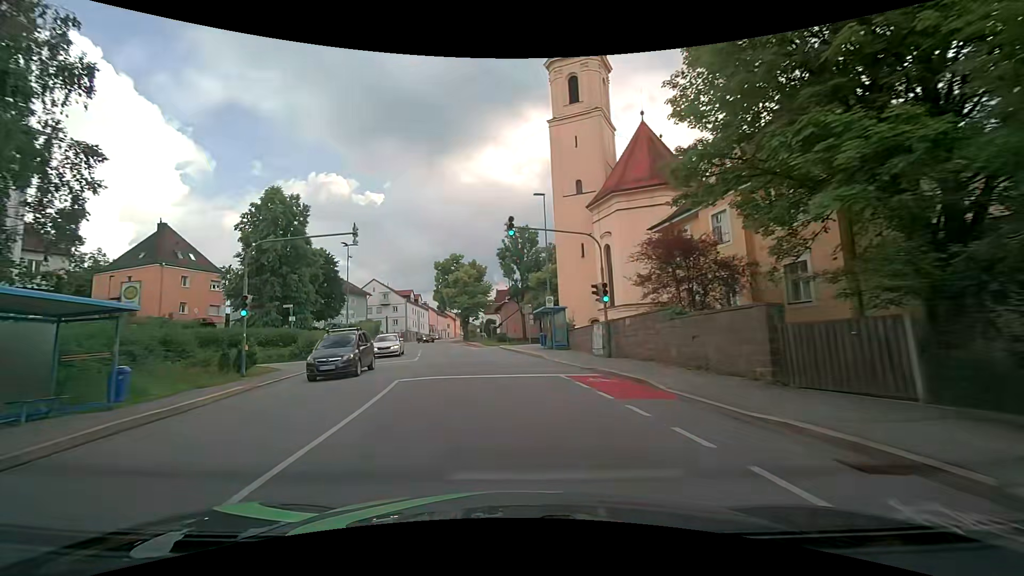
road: tertiary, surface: asphalt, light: Day
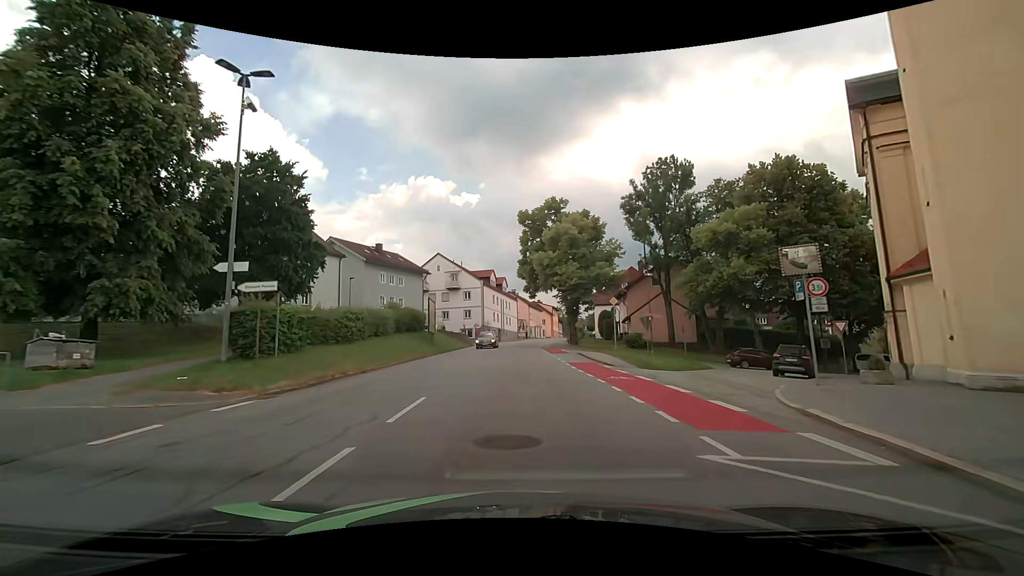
(-5.2, +35.8) m; -12°
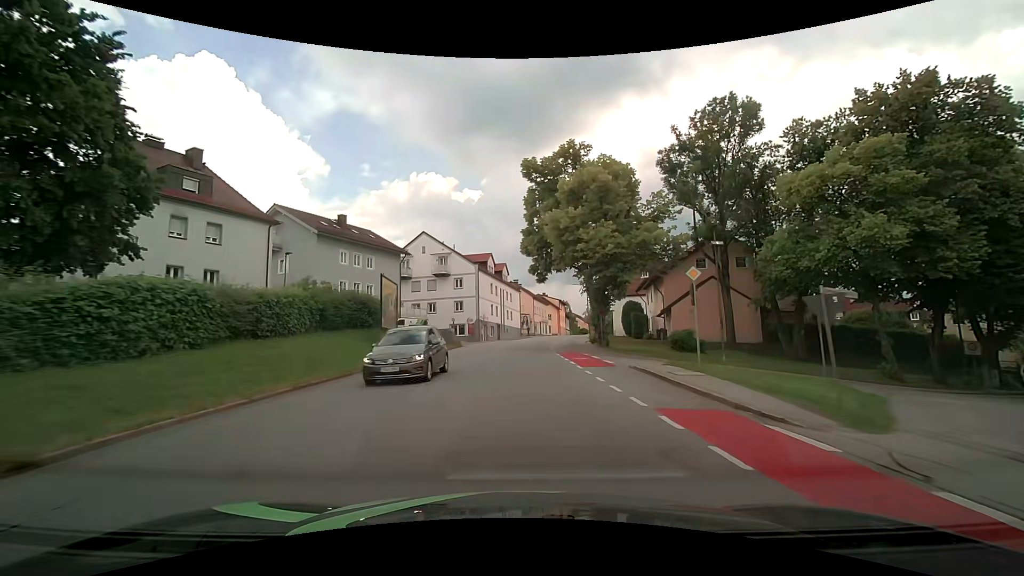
(0.0, +14.6) m; 0°
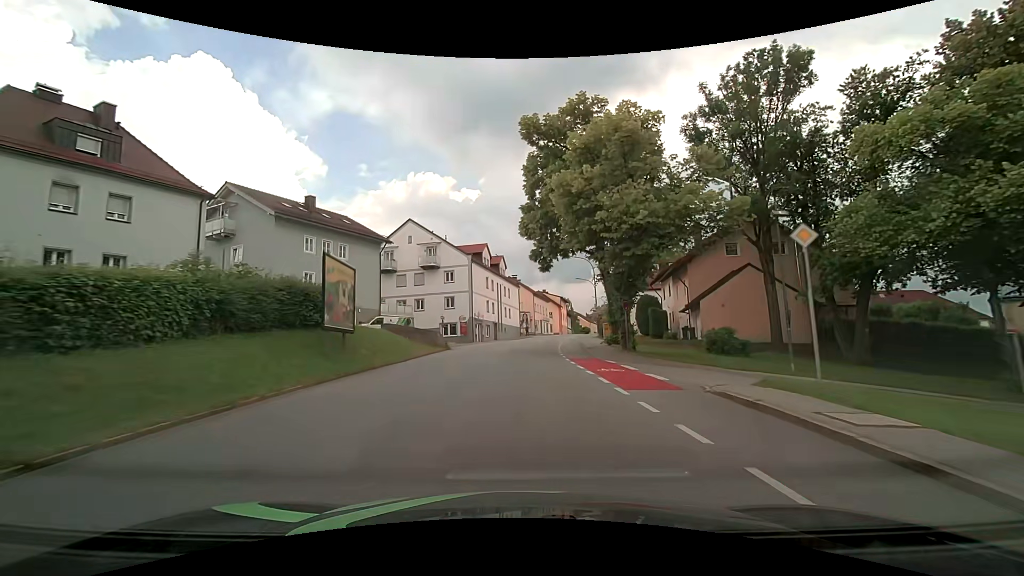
(0.0, +7.3) m; 0°
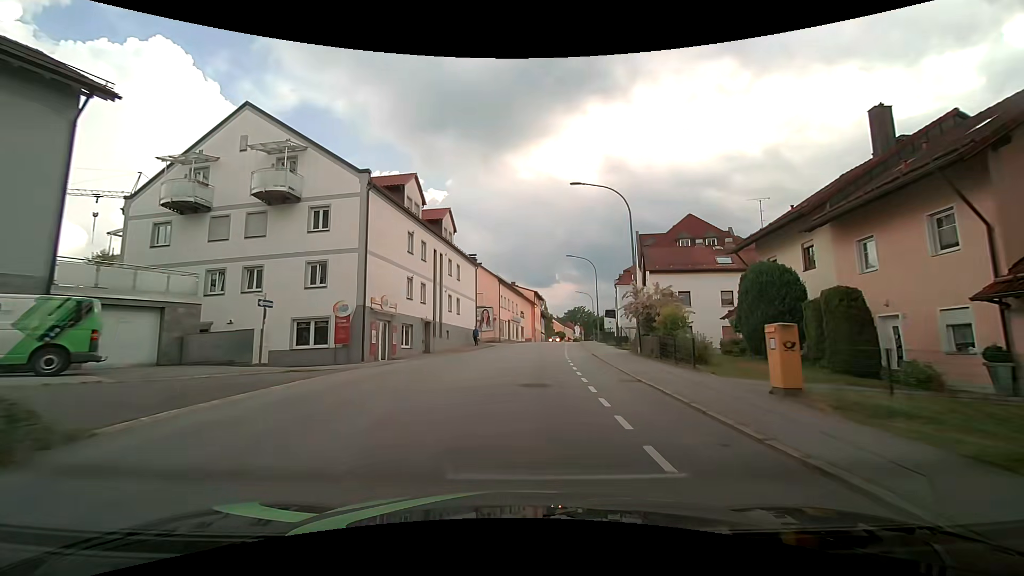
(+0.9, +29.1) m; +5°
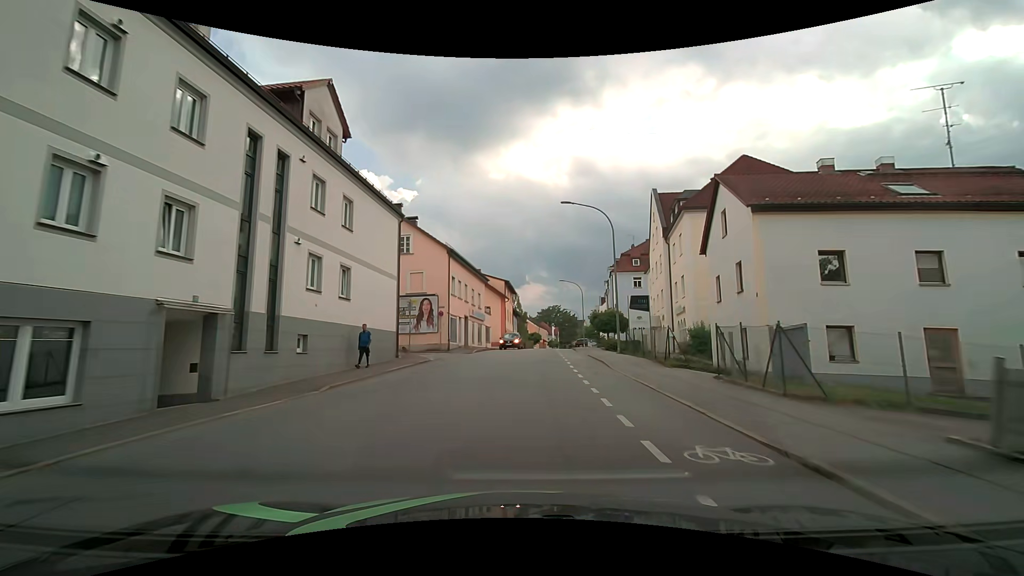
(+0.6, +21.8) m; +3°
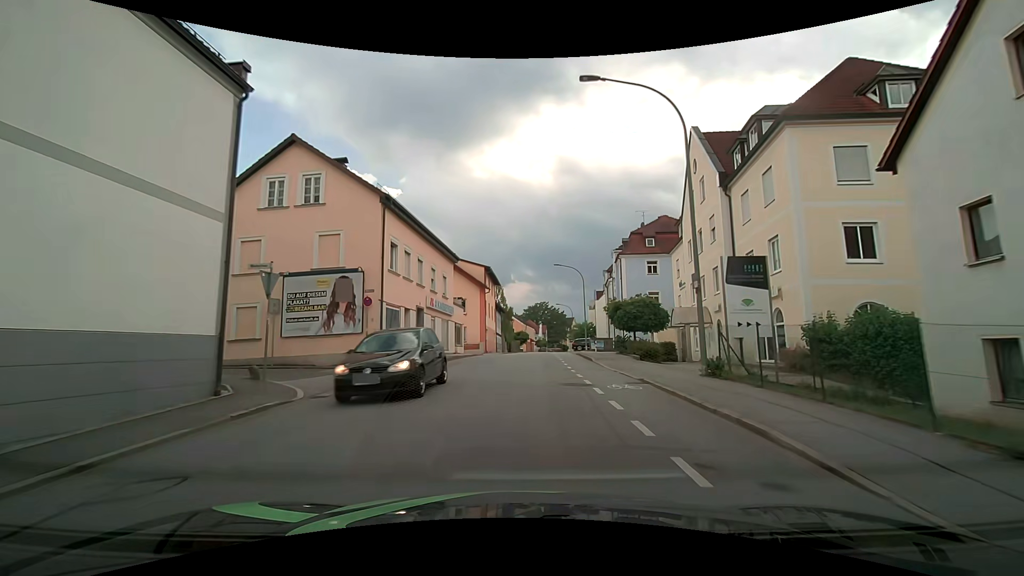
(+0.3, +14.4) m; +2°
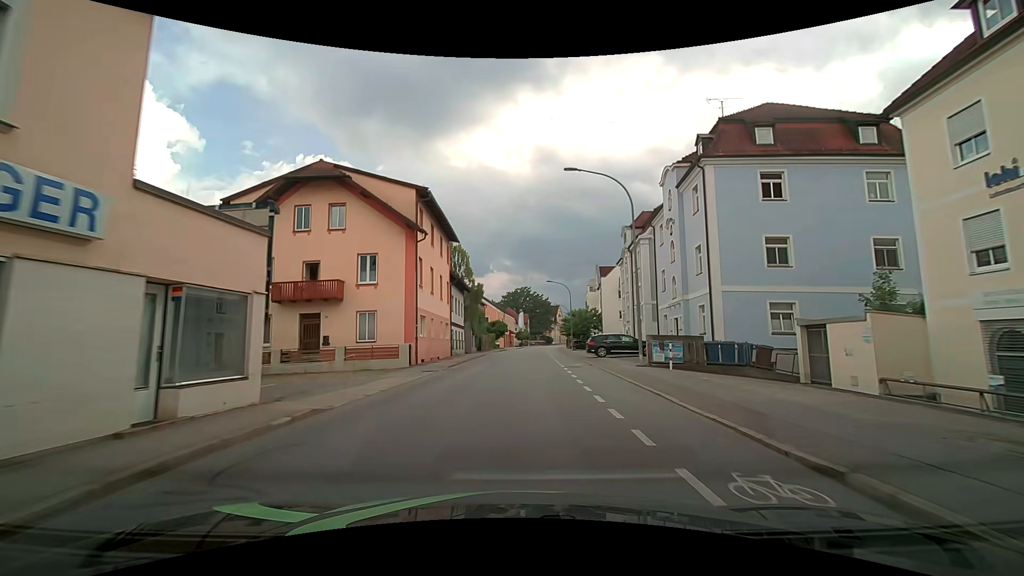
(+0.9, +28.6) m; +2°
(0, +10) (0, +20) (+1, +30) (+1, +40) (+1, +50) (+2, +60) (+3, +70) (+3, +80) (+4, +90) (+5, +100) m
